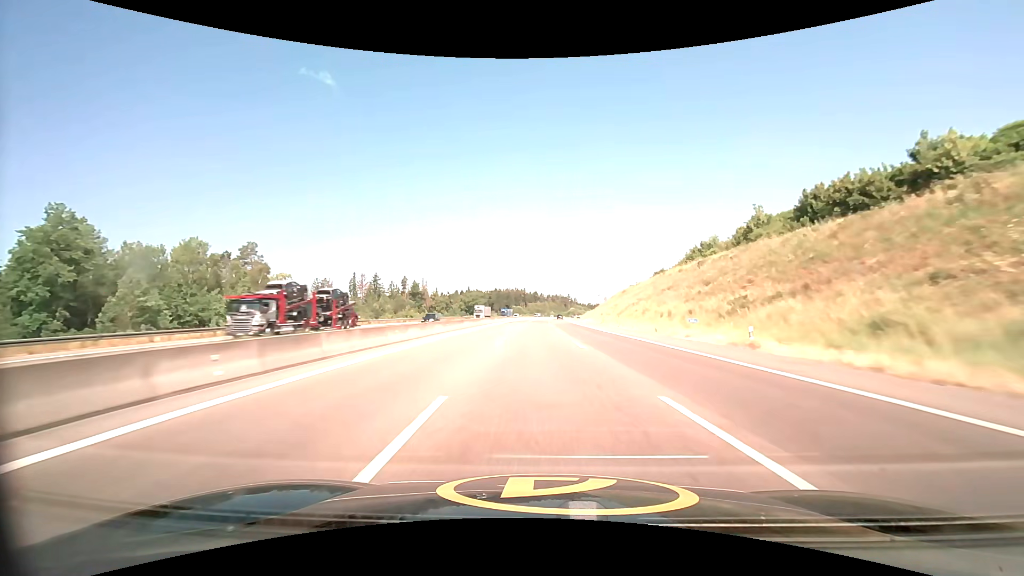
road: motorway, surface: asphalt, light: Day
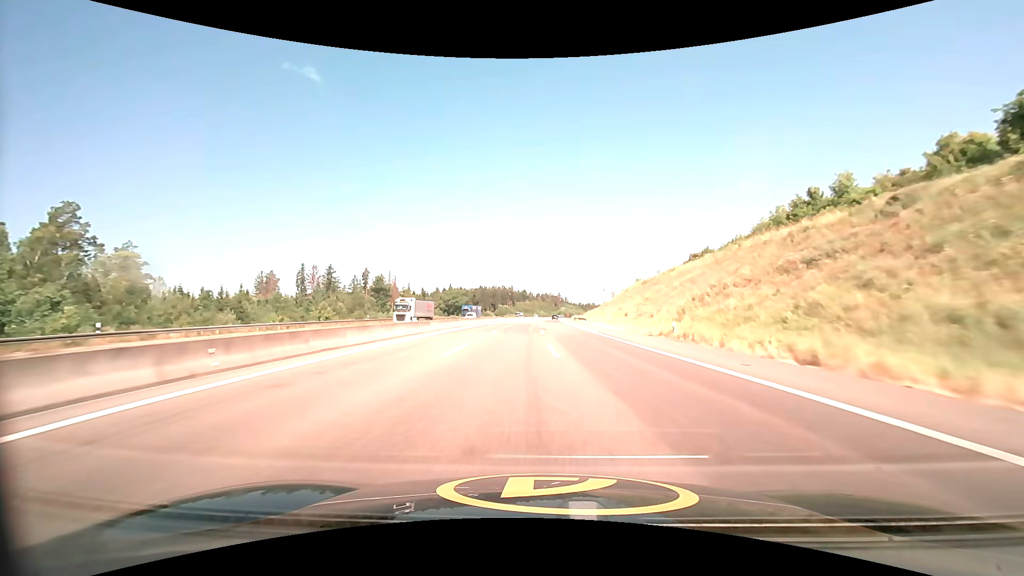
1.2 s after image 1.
(+0.4, +40.1) m; +1°
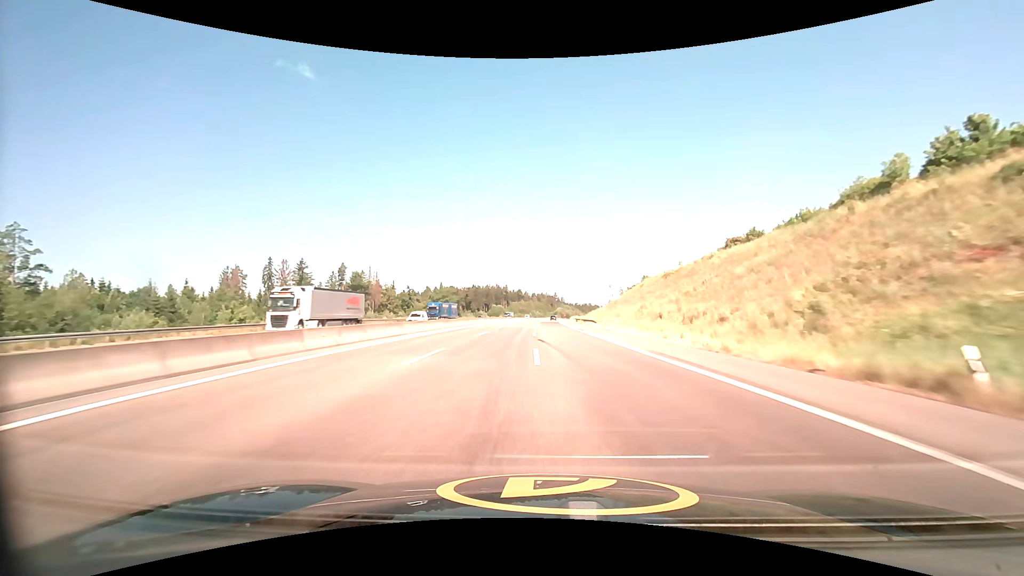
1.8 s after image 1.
(+0.1, +20.0) m; +1°
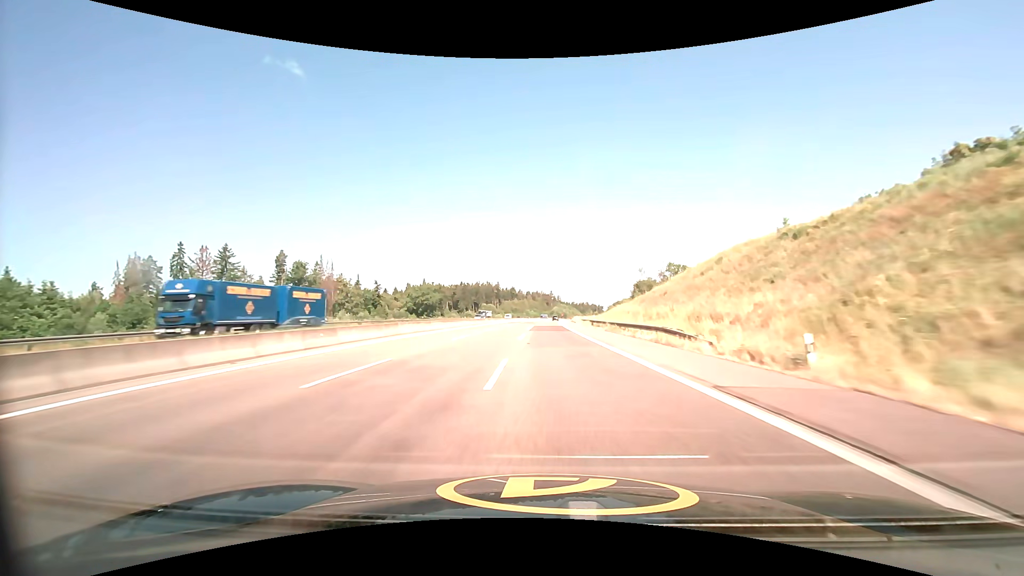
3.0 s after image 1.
(+0.3, +40.1) m; +1°
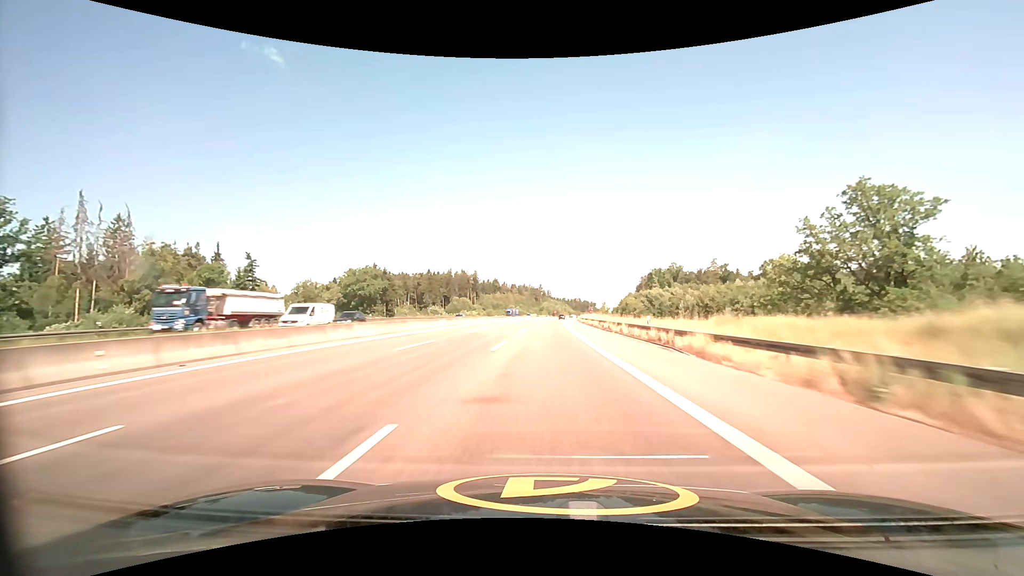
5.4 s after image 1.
(+1.0, +80.4) m; +1°
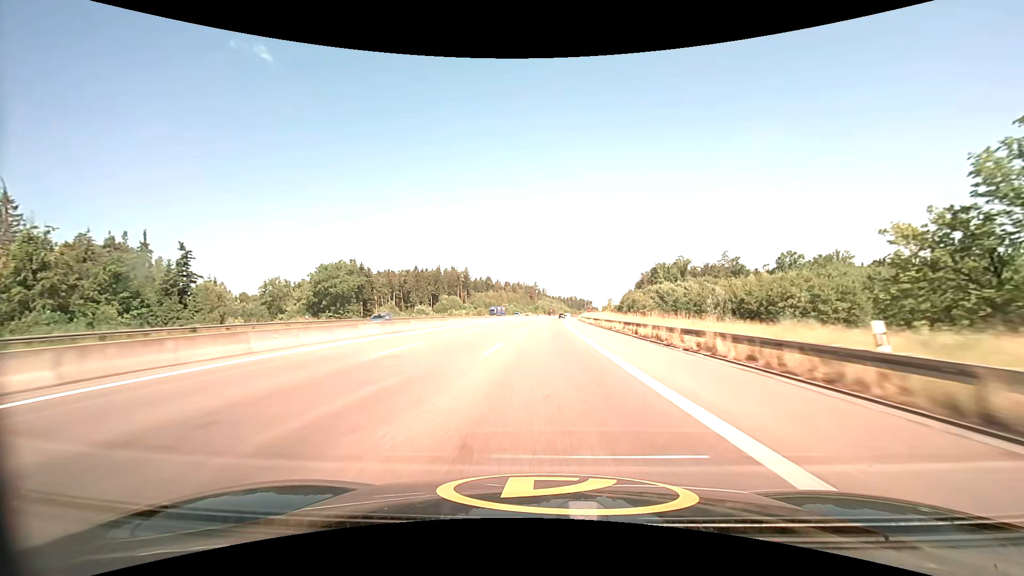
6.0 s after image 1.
(+0.1, +20.2) m; +1°
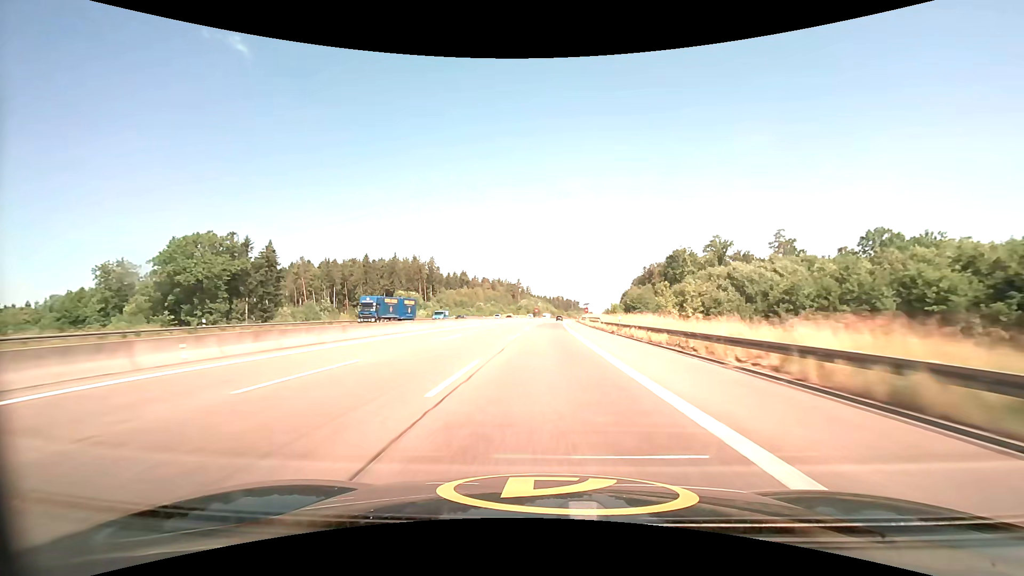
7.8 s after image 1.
(+0.9, +60.7) m; +2°
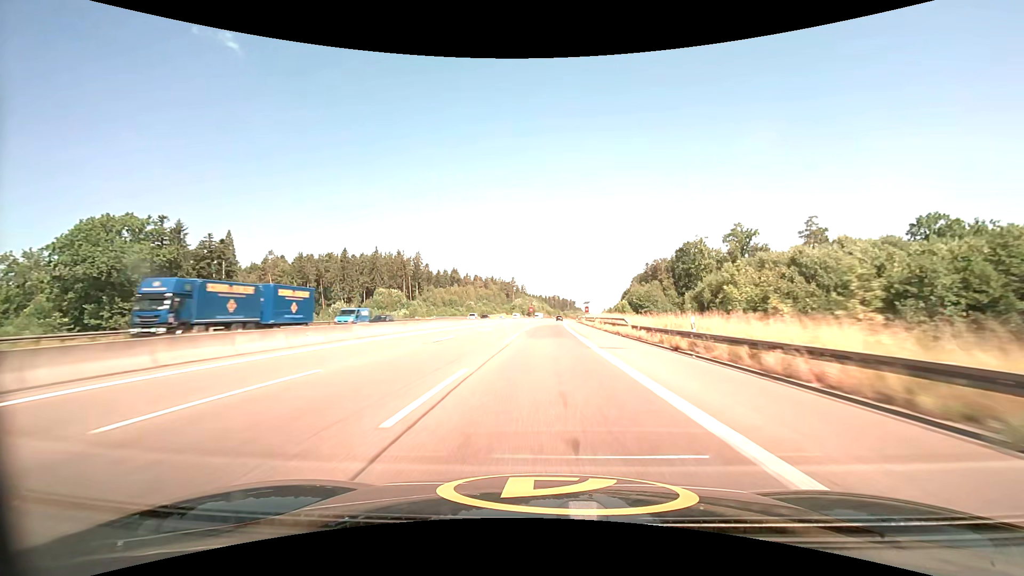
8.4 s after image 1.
(+0.1, +20.3) m; +1°
(0, +10) (0, +20) (0, +30) (0, +40) (0, +50) (+1, +60) (+1, +70) (+1, +80) (+2, +90) (+2, +100) m
